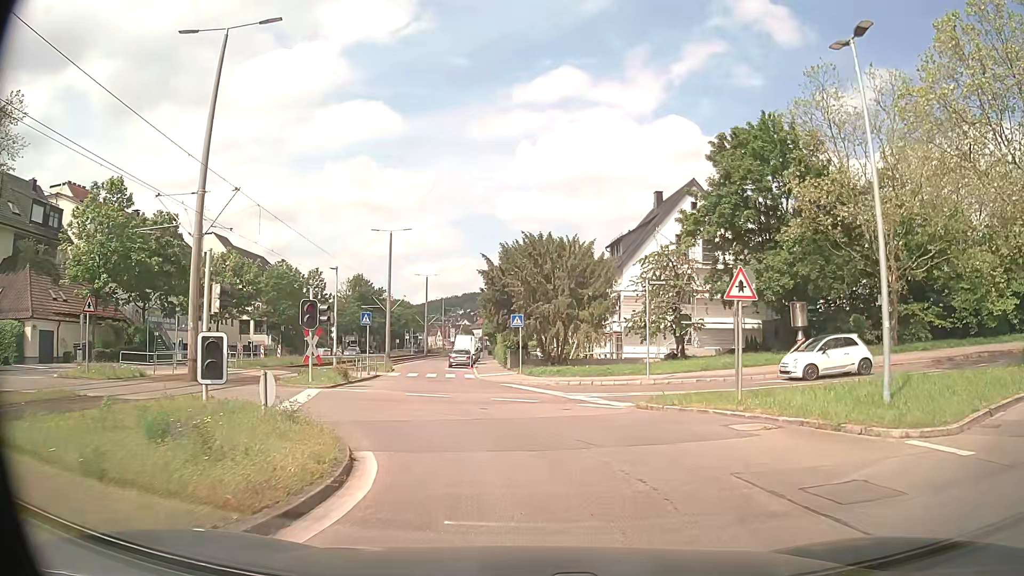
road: secondary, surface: asphalt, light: Day
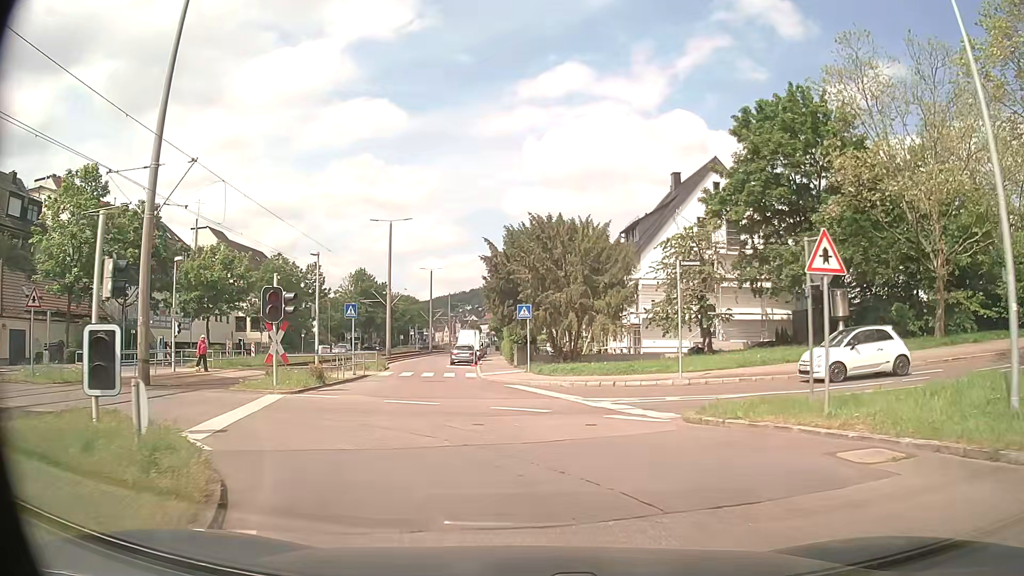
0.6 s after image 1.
(-0.1, +4.3) m; -1°
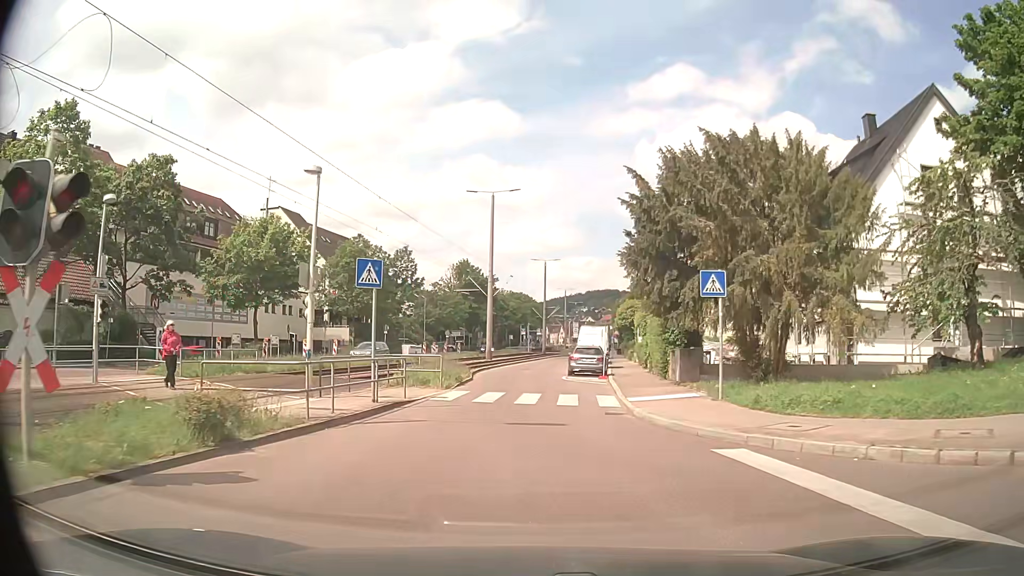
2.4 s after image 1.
(-1.5, +14.4) m; -10°
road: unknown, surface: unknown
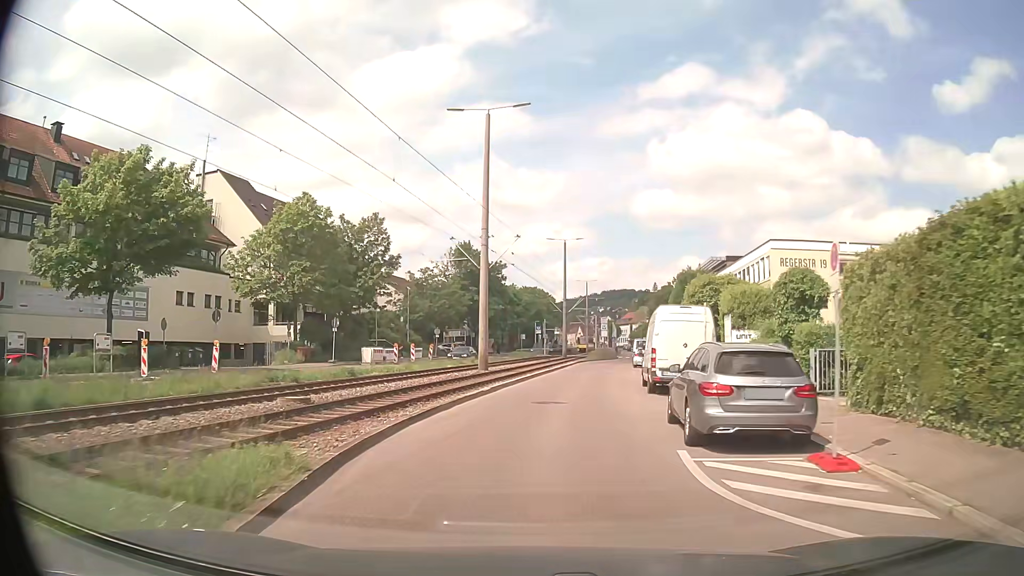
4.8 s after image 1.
(+0.1, +22.0) m; -1°
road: residential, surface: asphalt
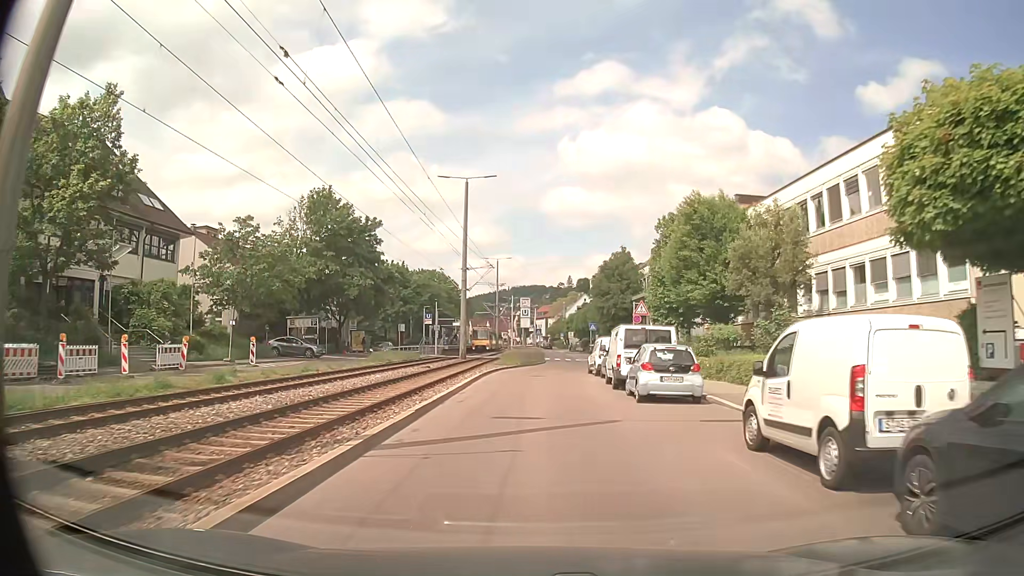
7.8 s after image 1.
(+2.4, +30.3) m; +9°
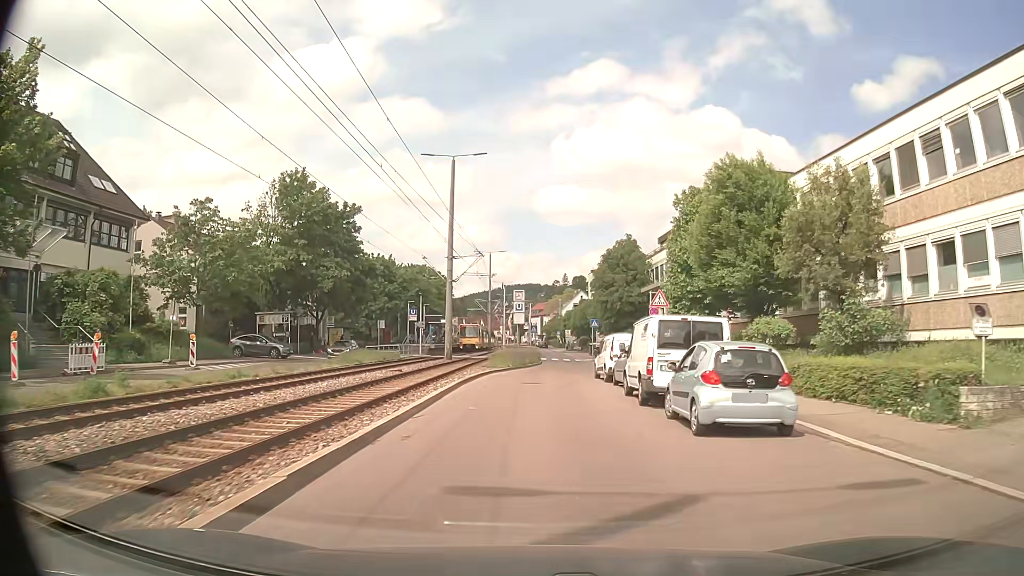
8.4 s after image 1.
(0.0, +6.2) m; 0°
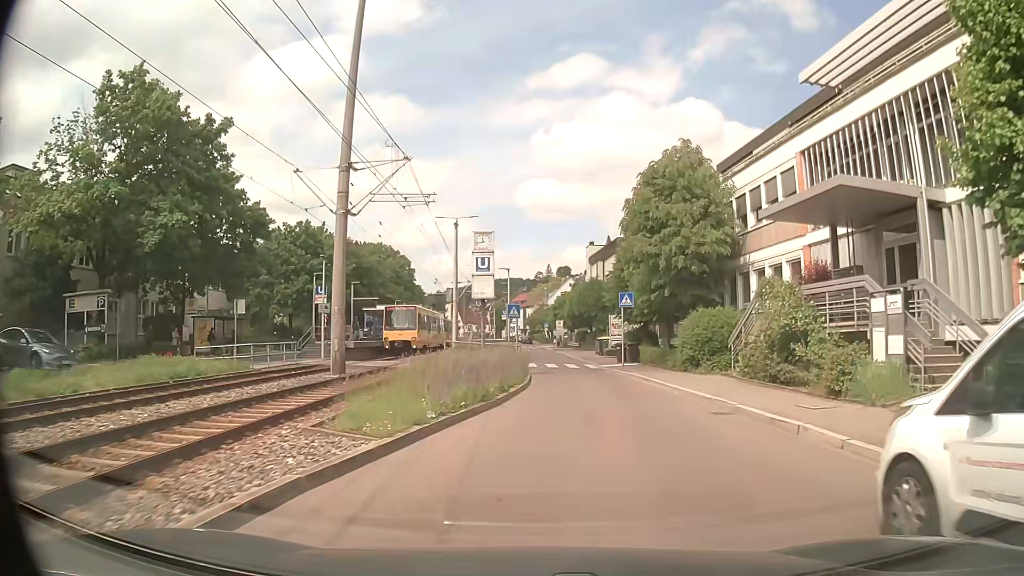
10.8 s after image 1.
(+0.2, +24.4) m; +2°
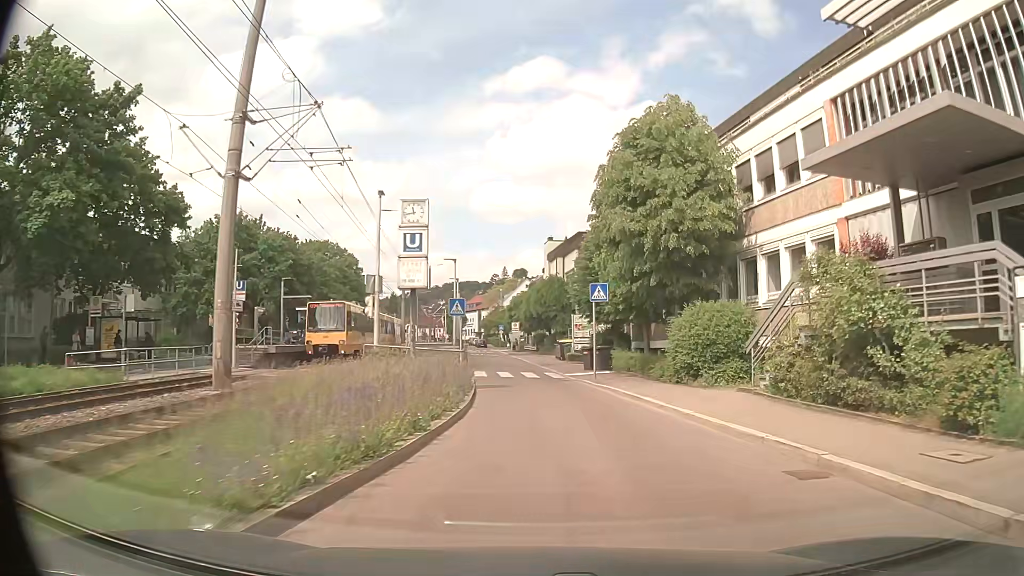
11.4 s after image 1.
(+0.2, +6.0) m; +4°
(0, +10) (0, +20) (-1, +30) (-1, +40) (-2, +50) (-3, +60) (-4, +70) (-5, +80) (-7, +90) (-8, +100) m
